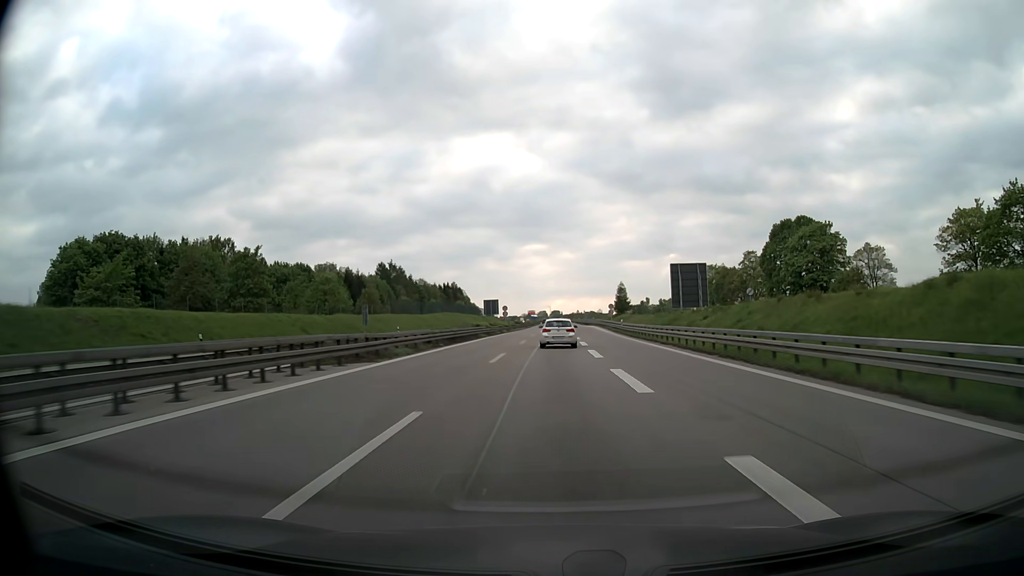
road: motorway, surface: asphalt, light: Day
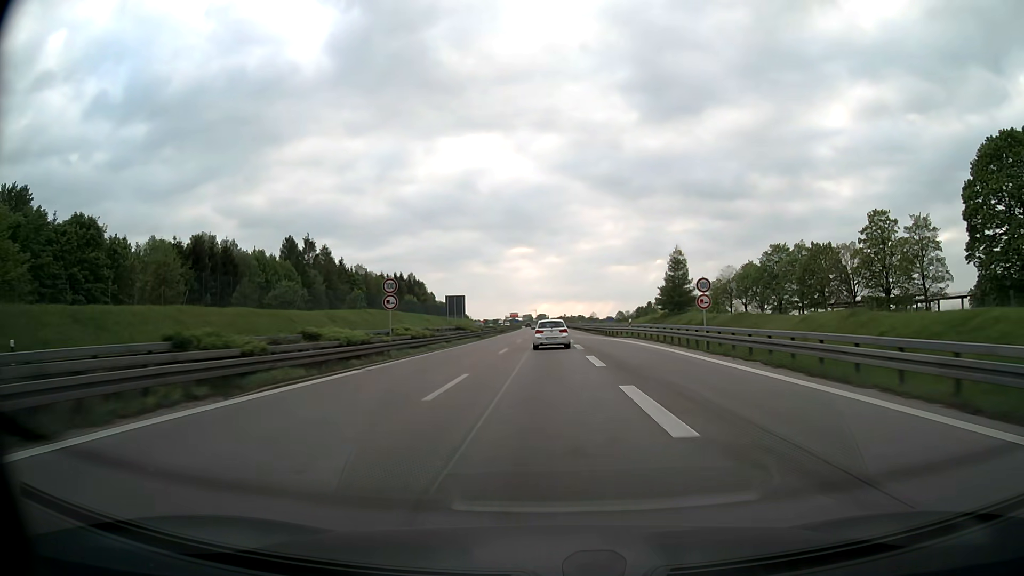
(+1.0, +64.9) m; +1°
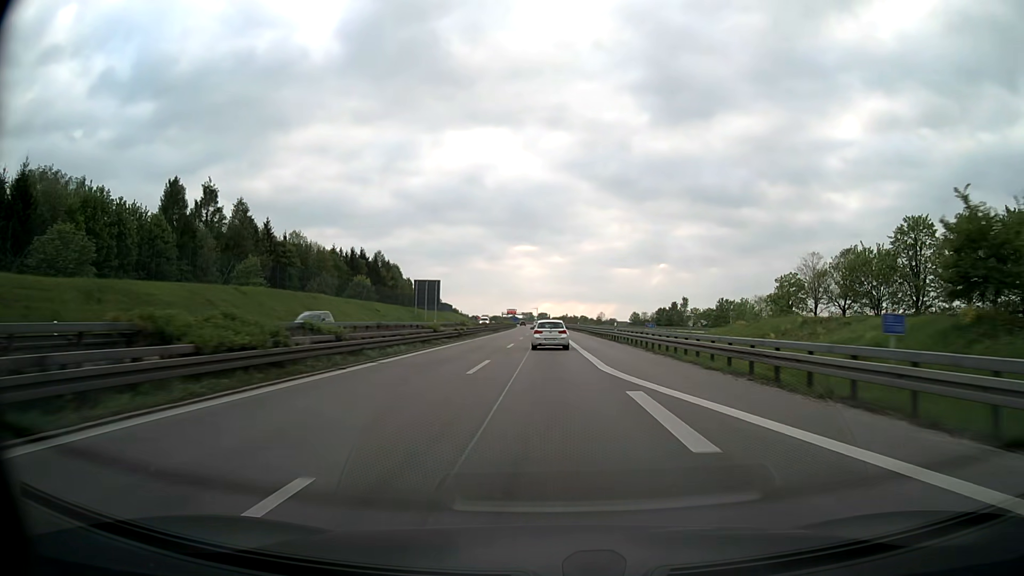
(0.0, +48.7) m; 0°
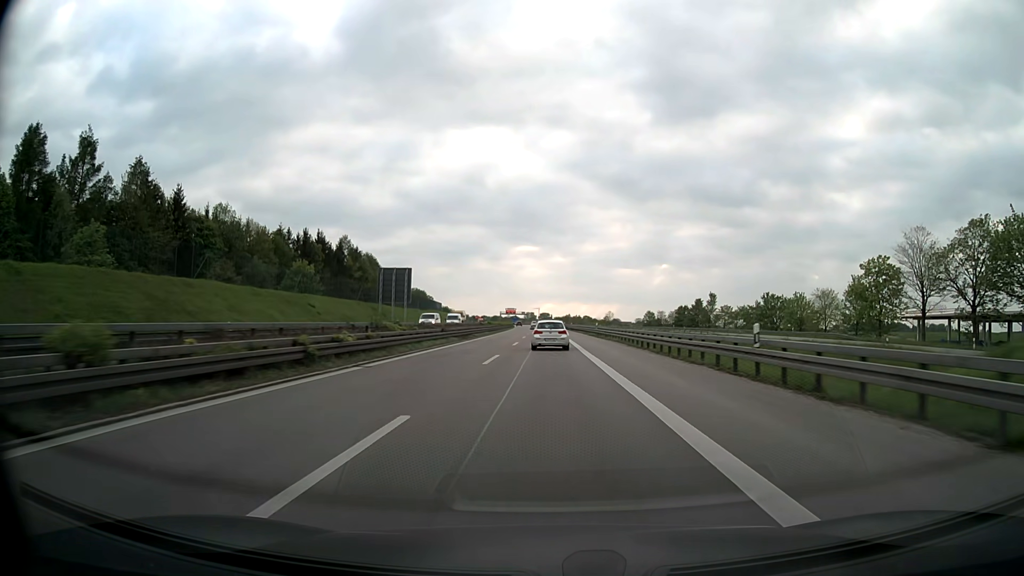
(0.0, +32.5) m; 0°
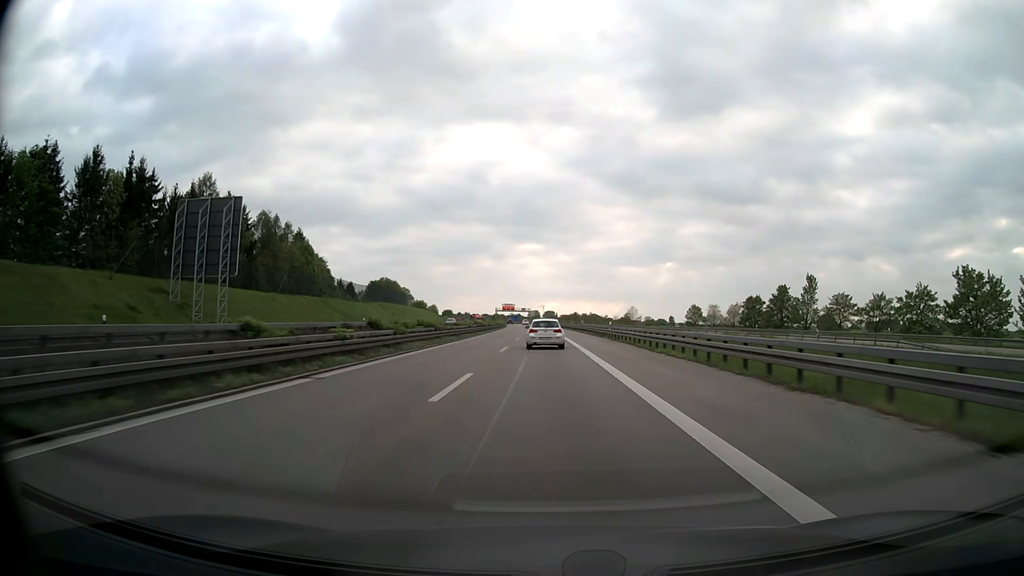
(-0.3, +65.1) m; 0°
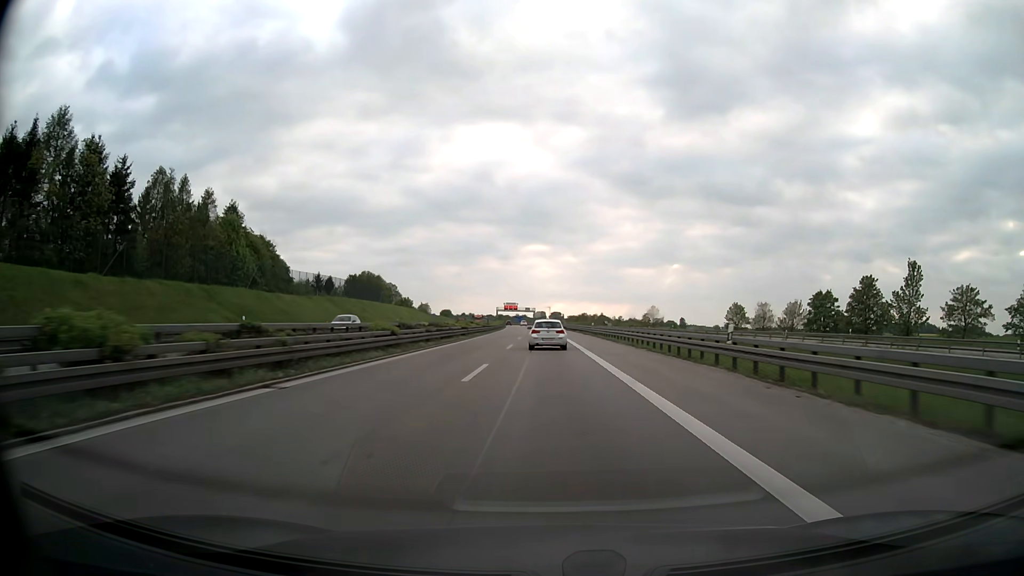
(-0.2, +32.6) m; -1°
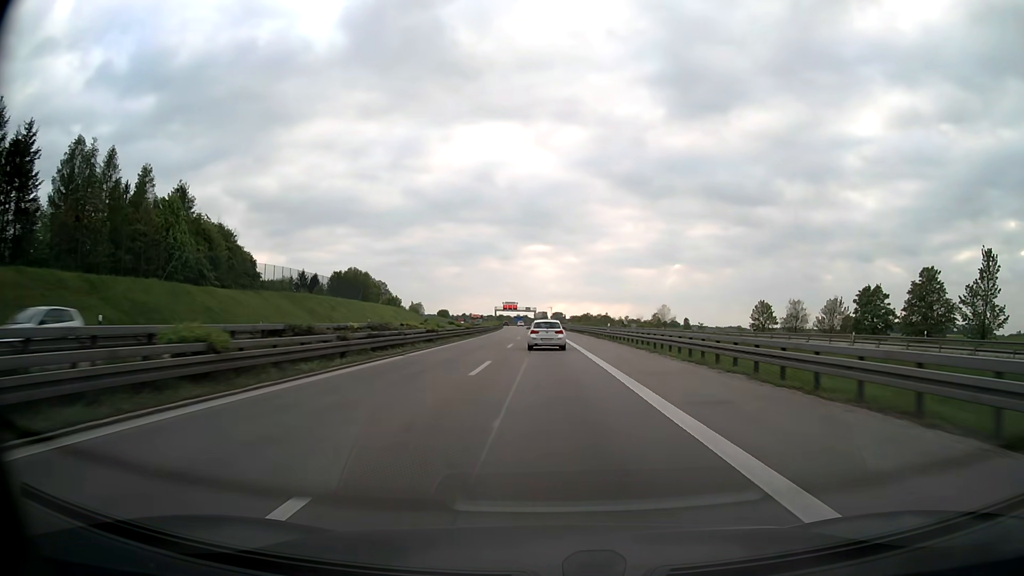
(0.0, +16.3) m; 0°
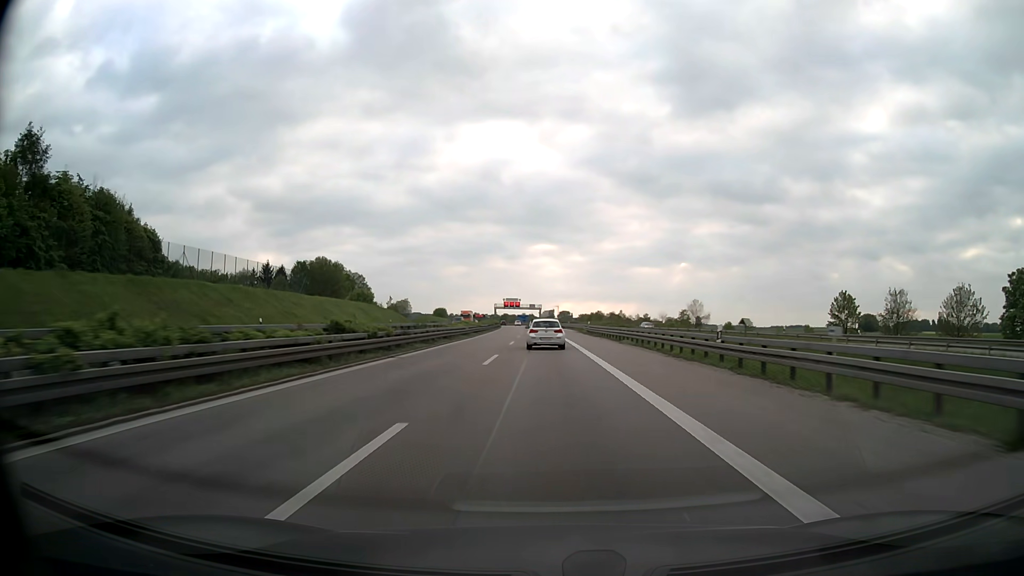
(-0.1, +32.5) m; -1°
(0, +10) (0, +20) (0, +30) (0, +40) (0, +50) (-1, +60) (-1, +70) (-1, +80) (-1, +90) (-2, +100) m
